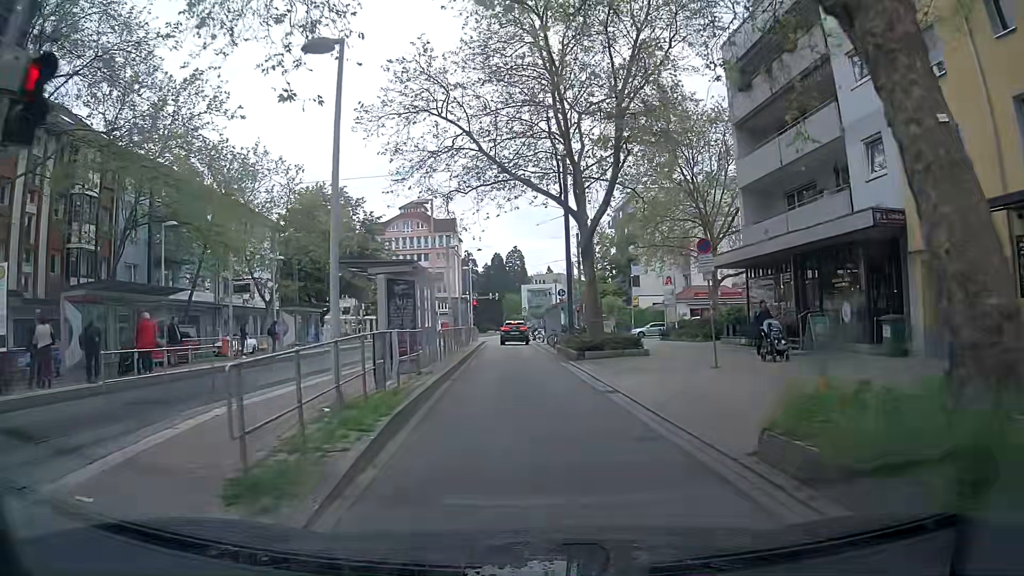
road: tertiary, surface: asphalt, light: Day
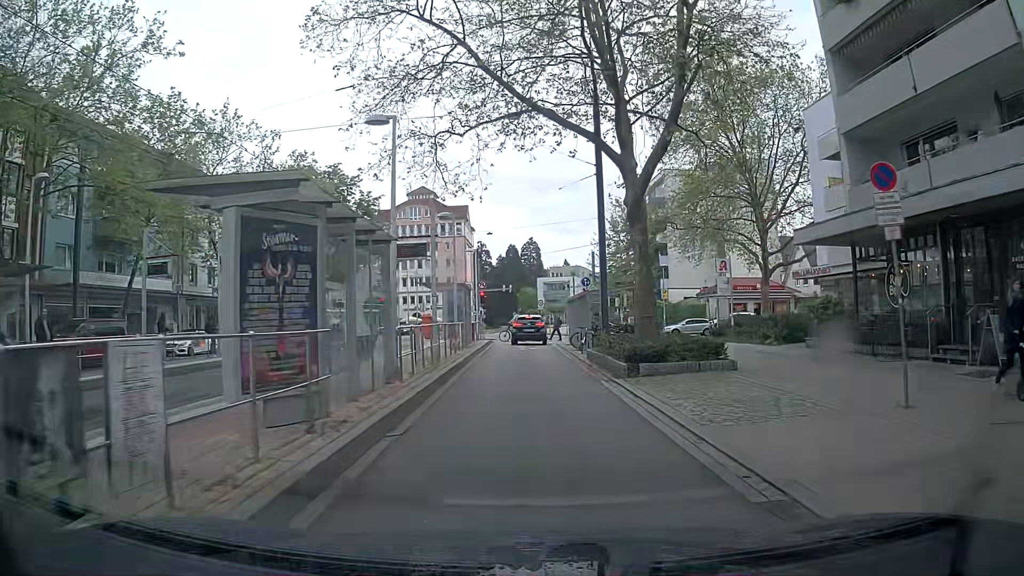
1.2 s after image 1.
(-0.2, +8.4) m; -2°
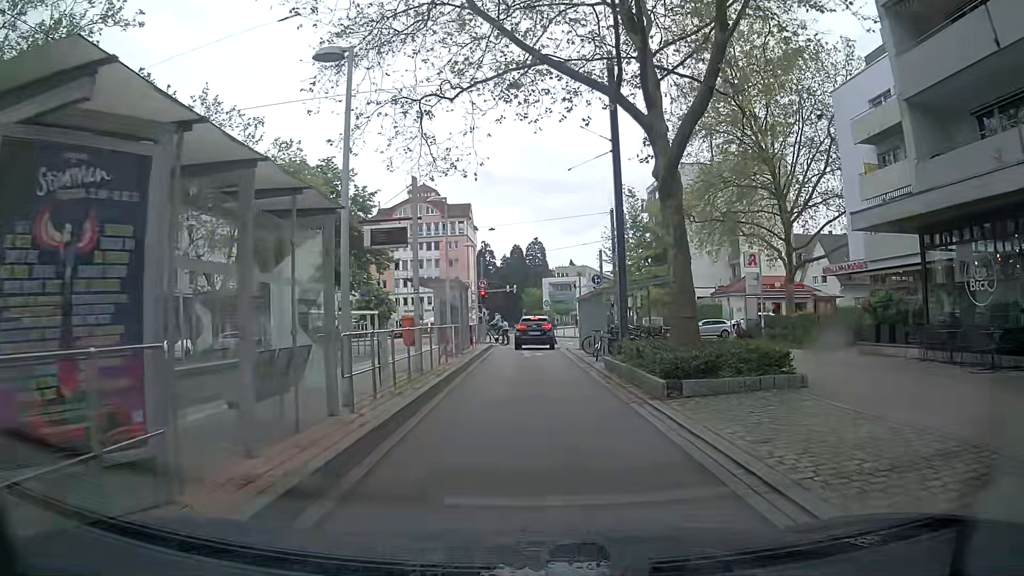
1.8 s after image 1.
(0.0, +3.7) m; +1°
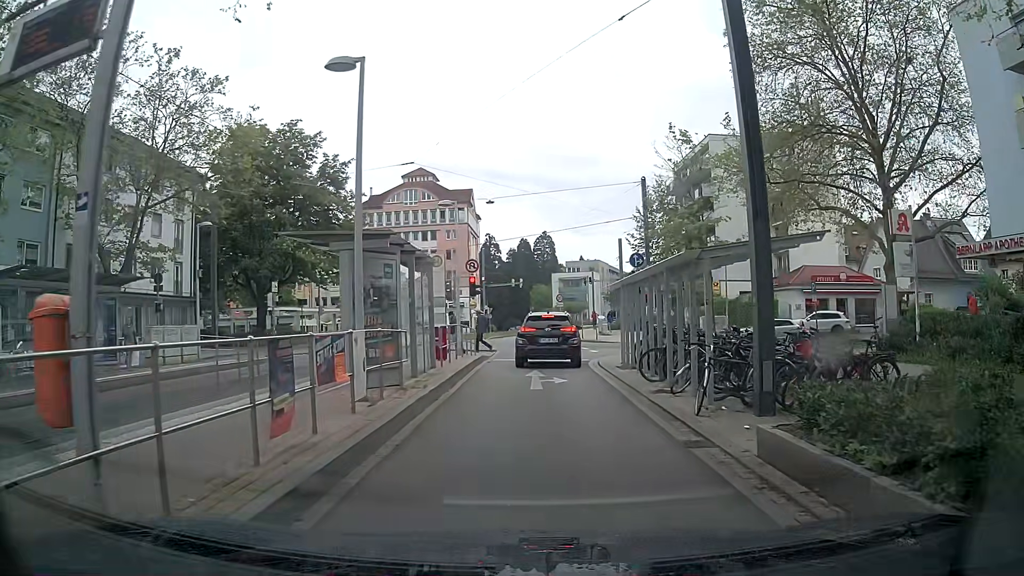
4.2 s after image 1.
(-0.3, +11.9) m; -2°
